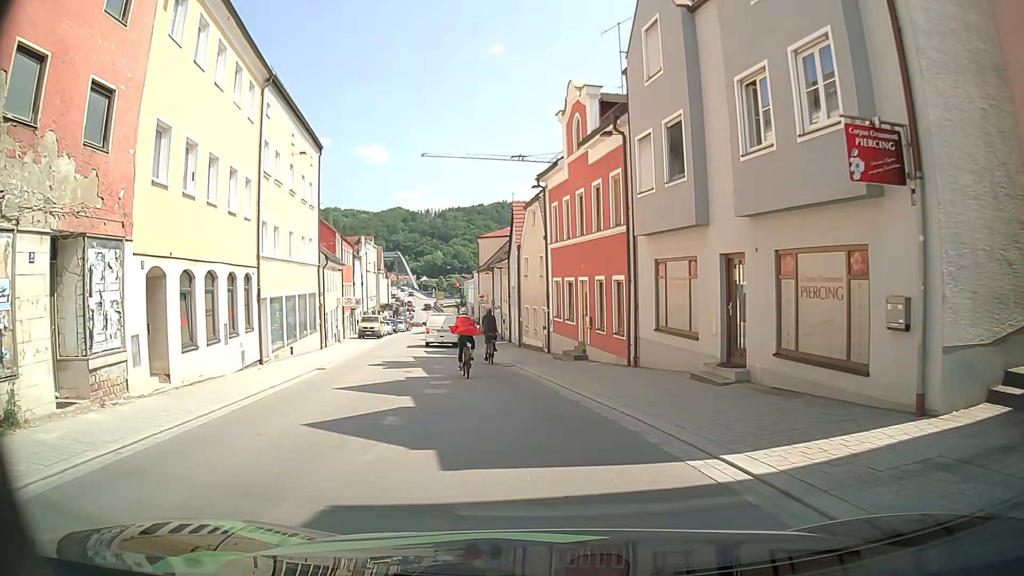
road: tertiary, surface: asphalt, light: Day
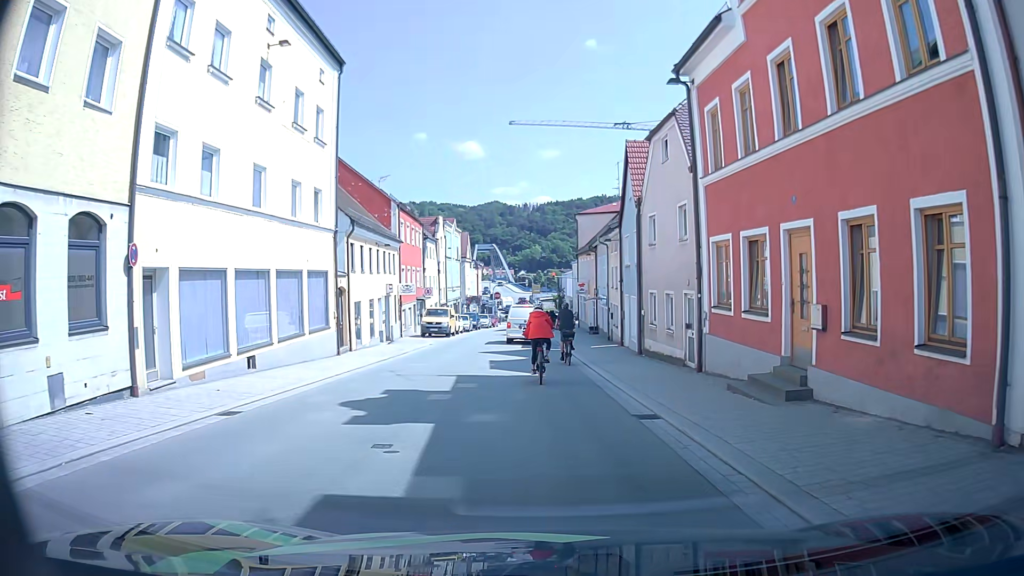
(-1.3, +12.5) m; -9°
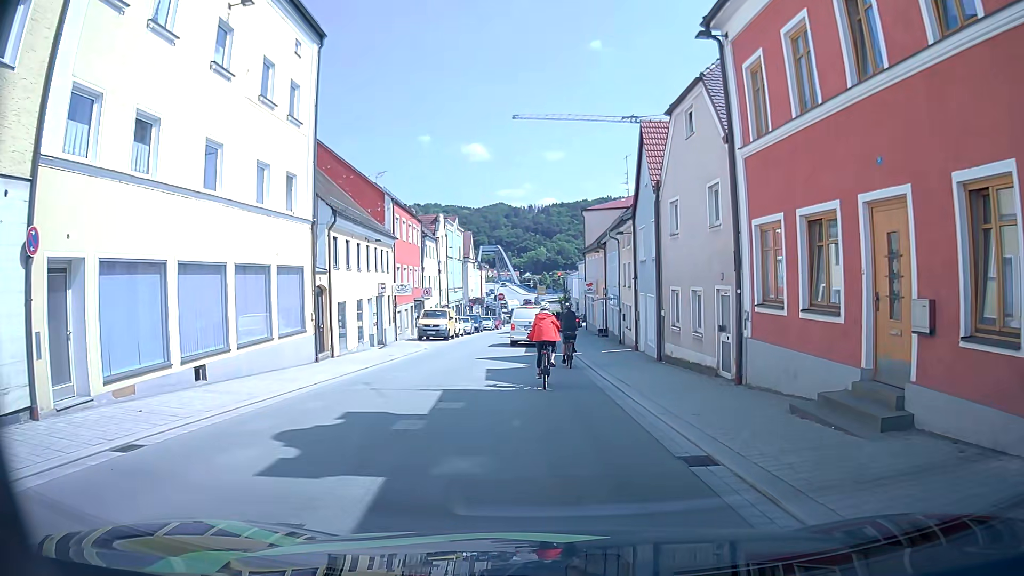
(0.0, +3.0) m; -1°
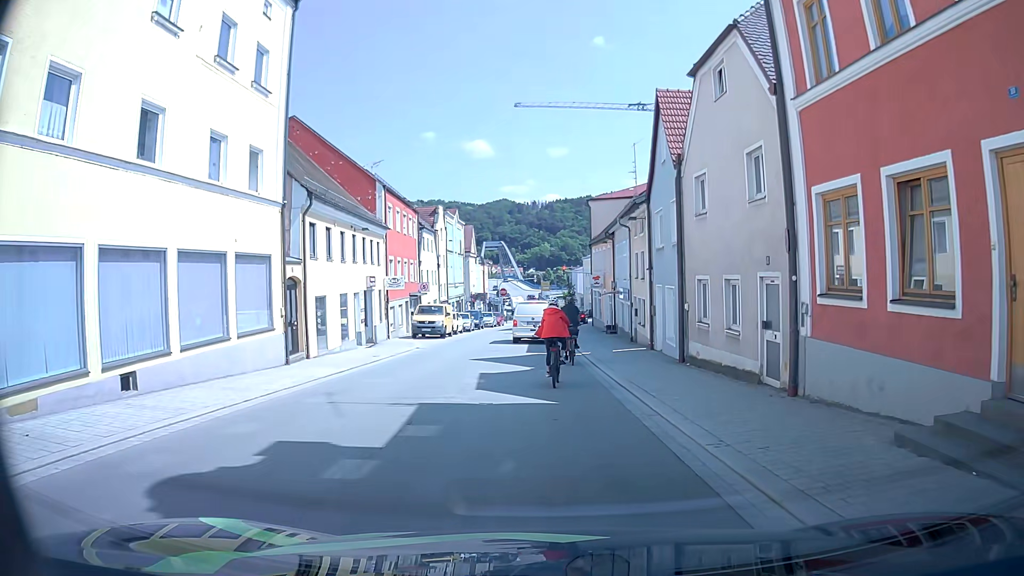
(0.0, +2.9) m; -1°
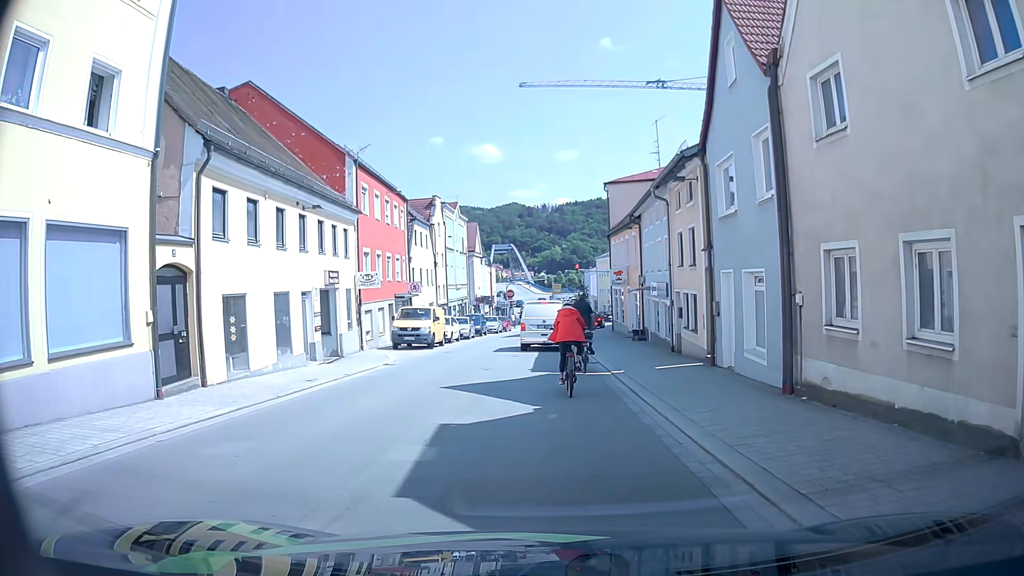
(-0.1, +7.3) m; 0°
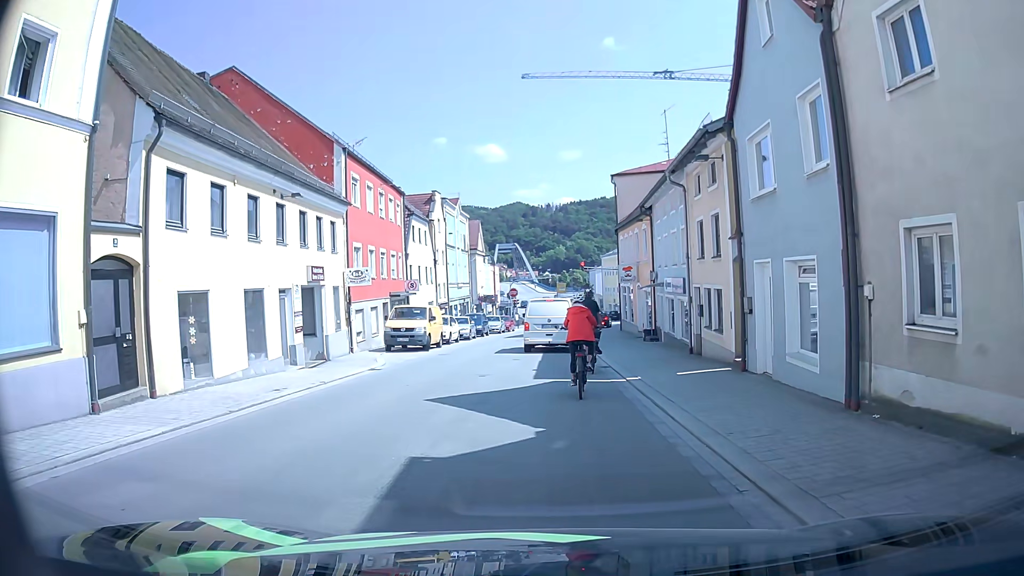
(-0.1, +2.2) m; -1°
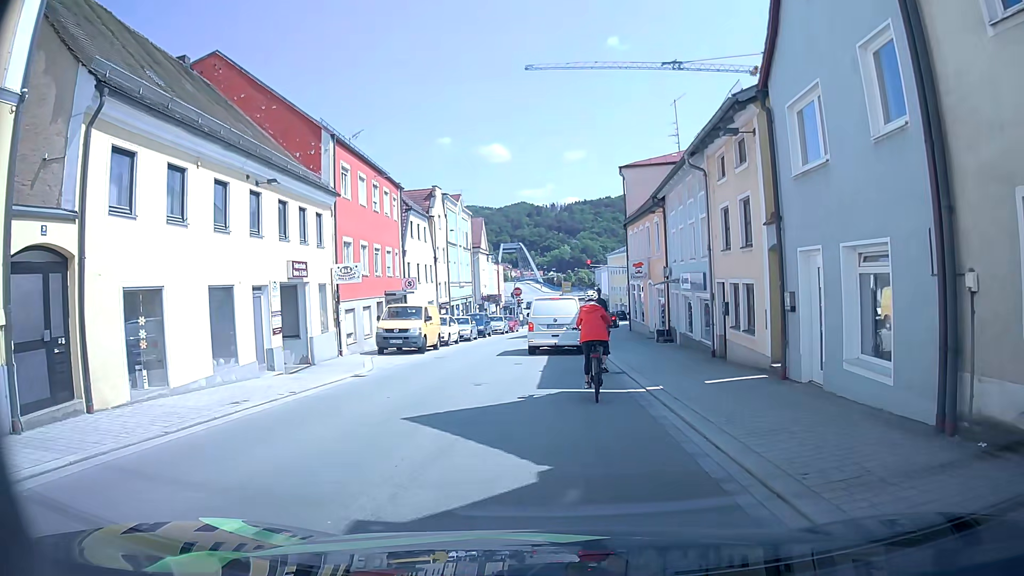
(0.0, +2.1) m; -1°
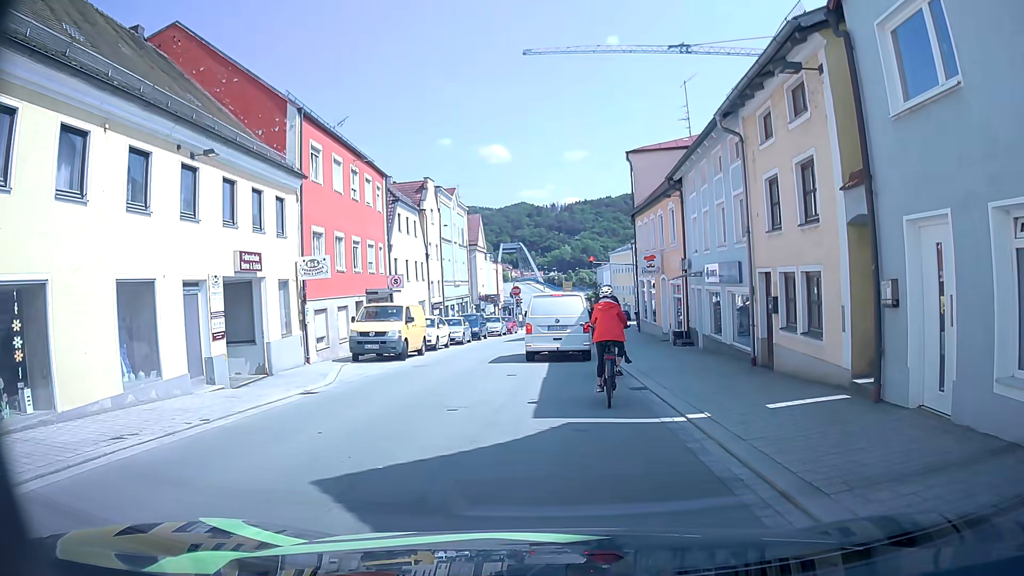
(0.0, +3.5) m; -1°
